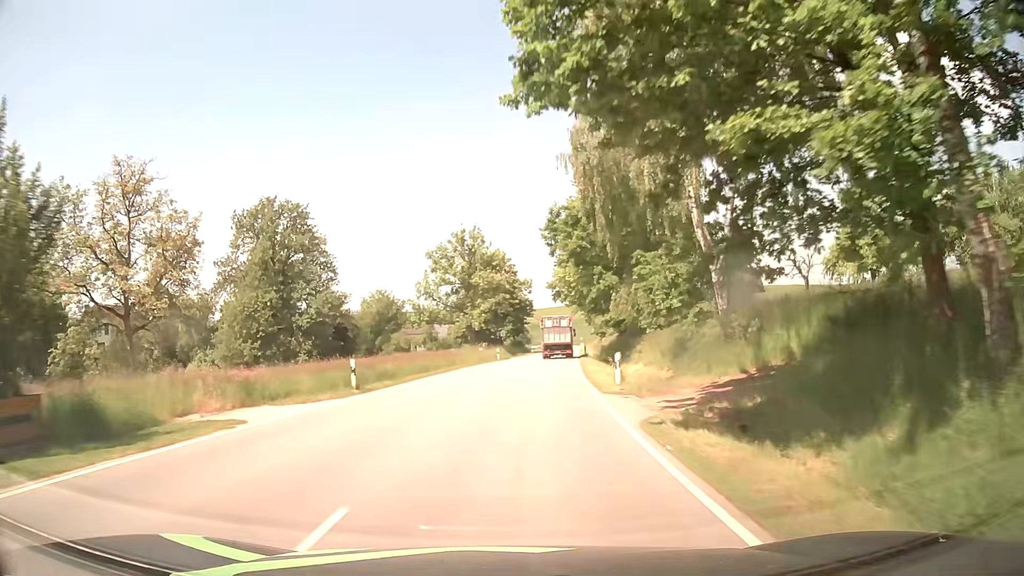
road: tertiary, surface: asphalt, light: Day
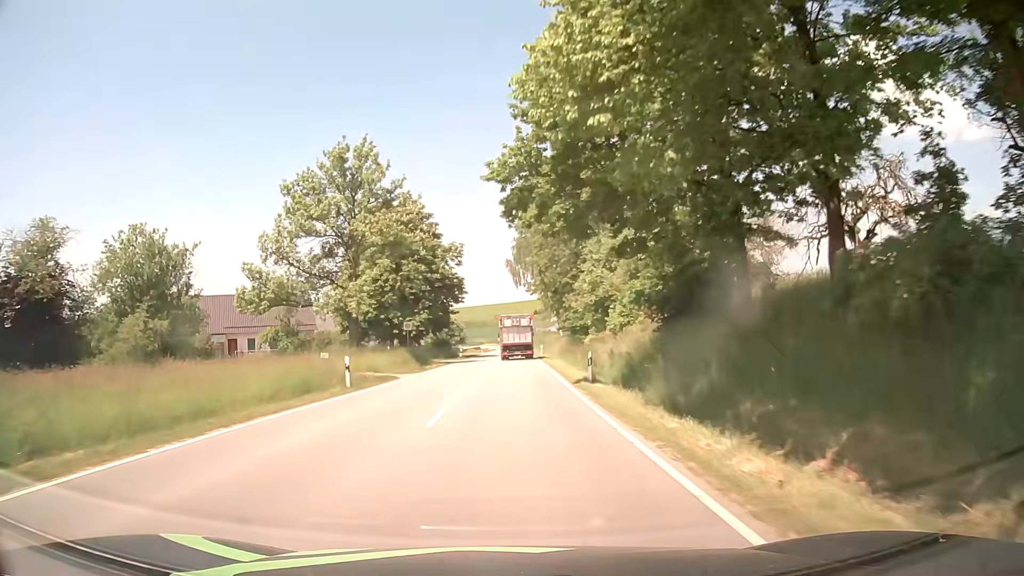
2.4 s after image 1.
(+1.9, +37.9) m; +5°
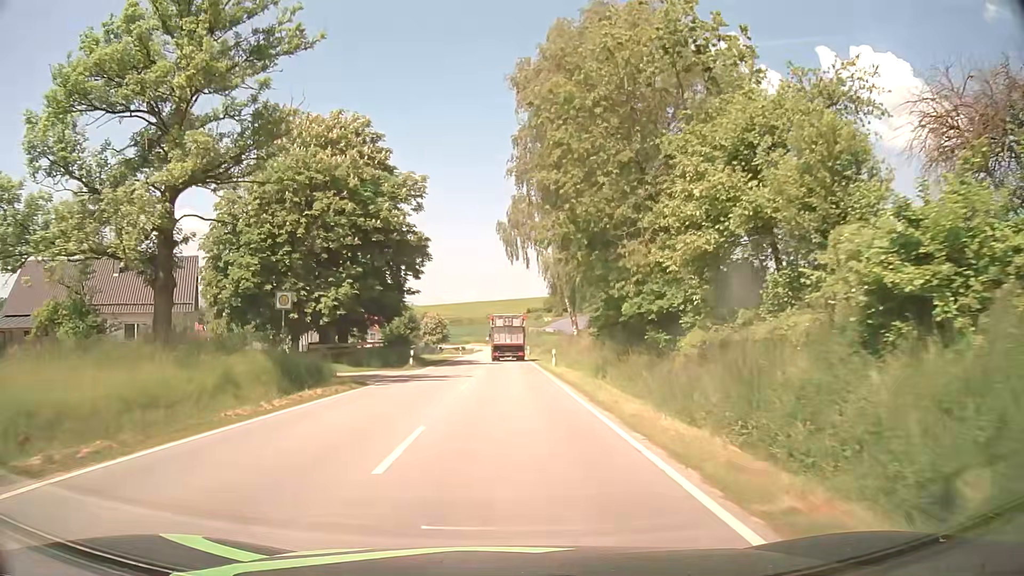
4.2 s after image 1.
(+0.2, +27.7) m; +1°
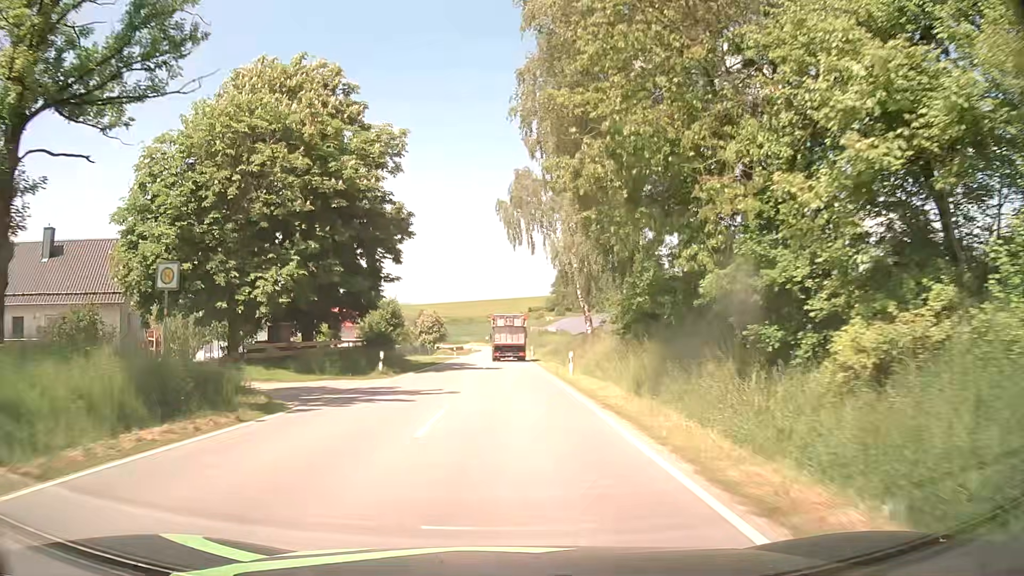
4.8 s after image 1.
(0.0, +9.2) m; 0°
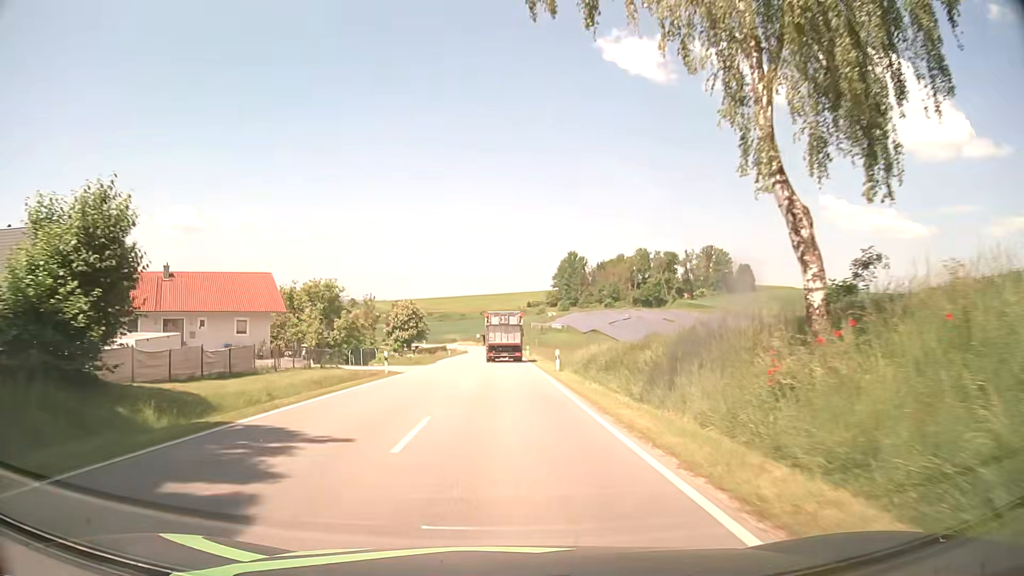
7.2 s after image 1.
(+0.2, +37.2) m; 0°
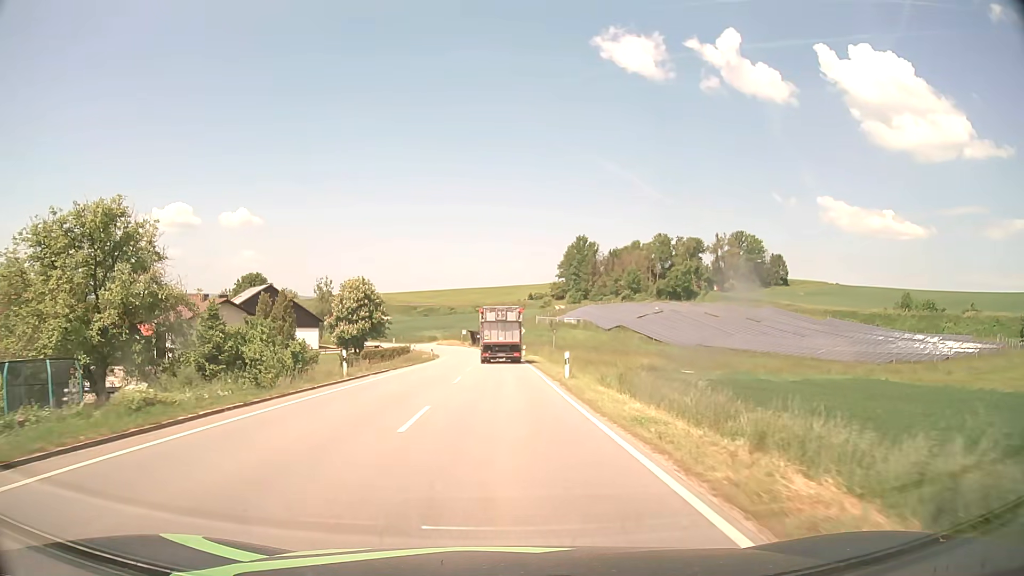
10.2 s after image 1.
(-0.1, +45.6) m; 0°
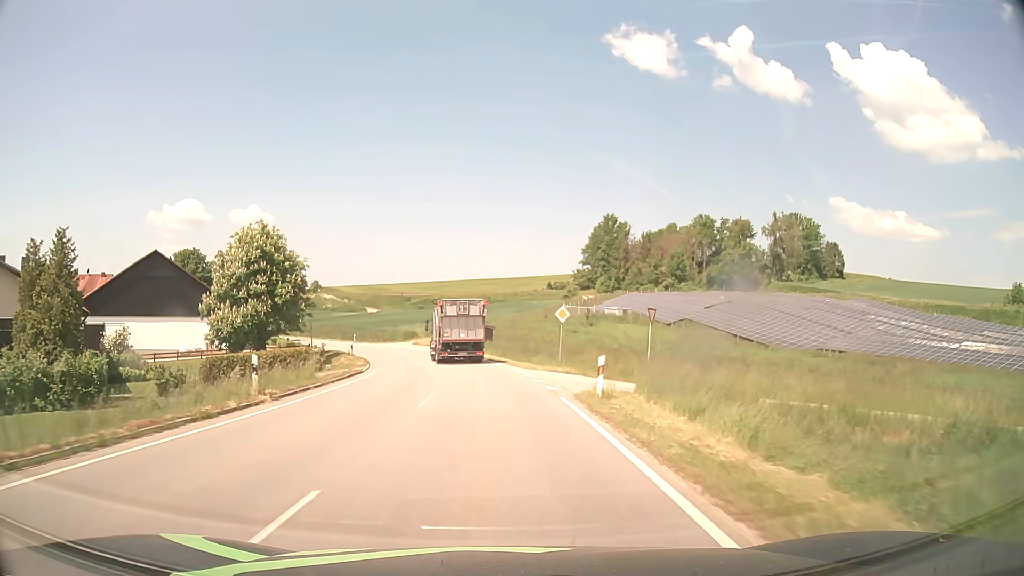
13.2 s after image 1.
(-0.1, +43.8) m; -1°
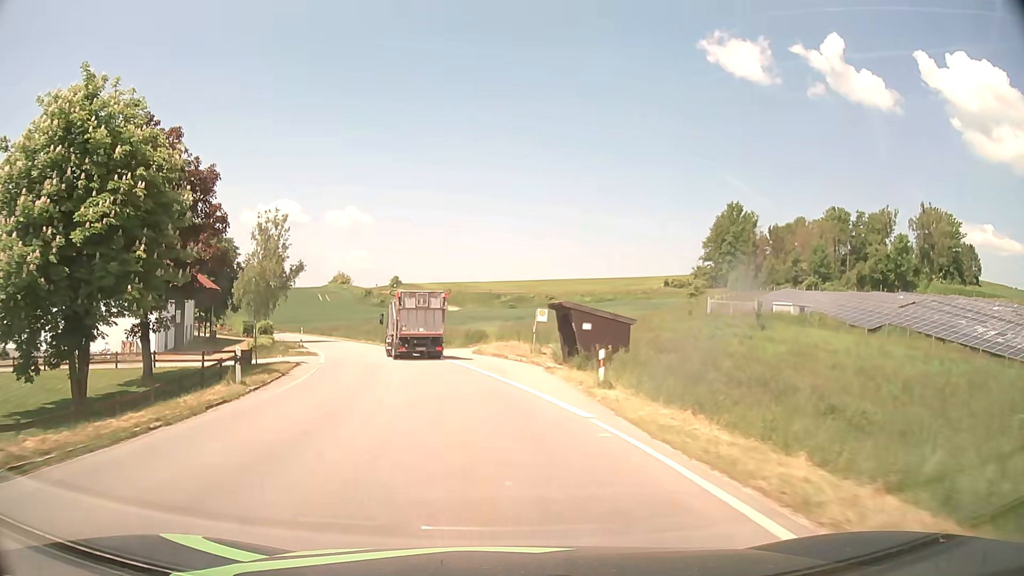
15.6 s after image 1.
(-1.6, +33.7) m; -8°
(0, +10) (-2, +20) (-4, +30) (-6, +39) (-9, +49) (-12, +58) (-16, +68) (-21, +76) (-26, +85) (-31, +94) m
